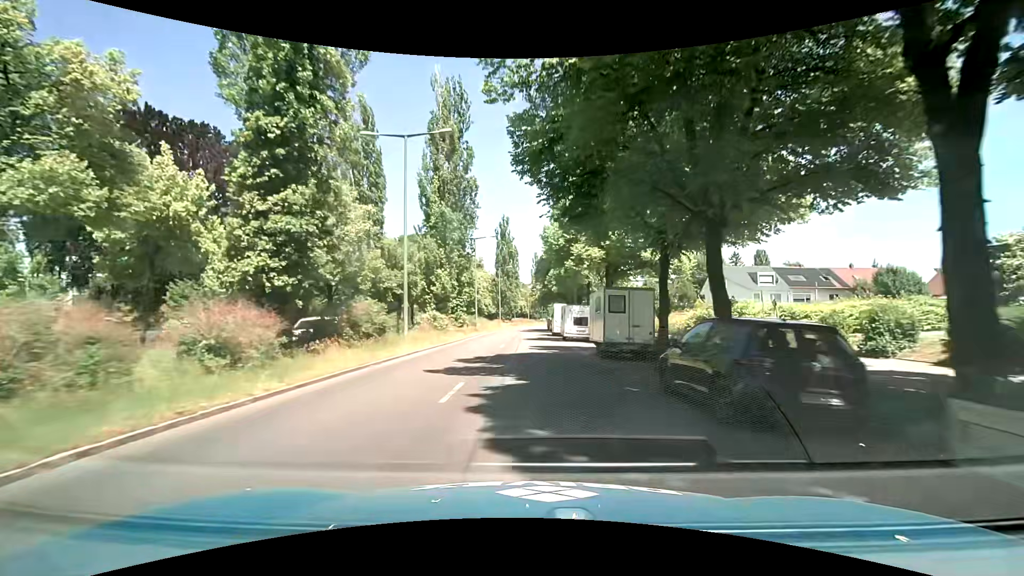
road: secondary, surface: asphalt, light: Day
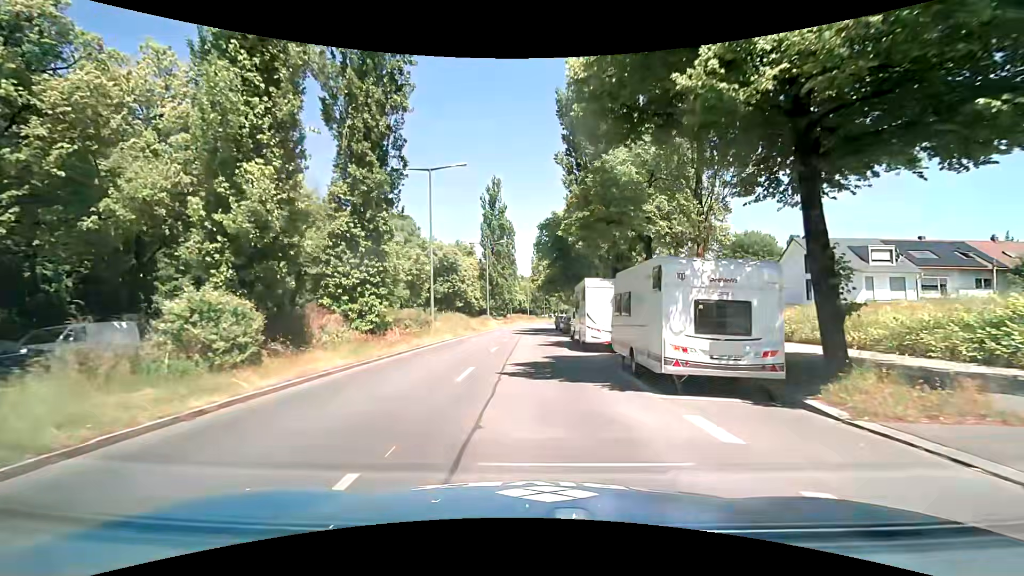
(0.0, +24.2) m; 0°
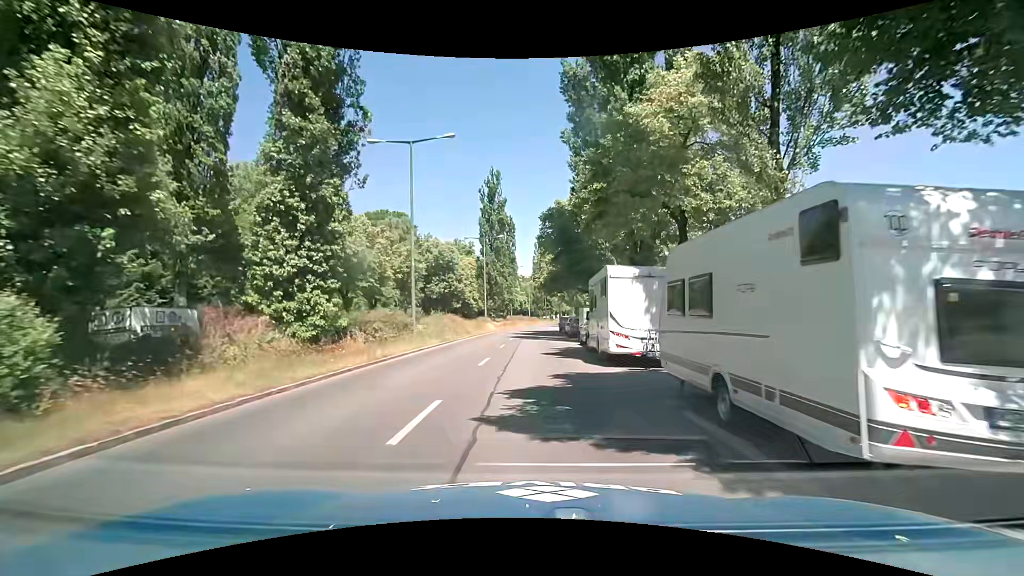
(0.0, +5.2) m; 0°
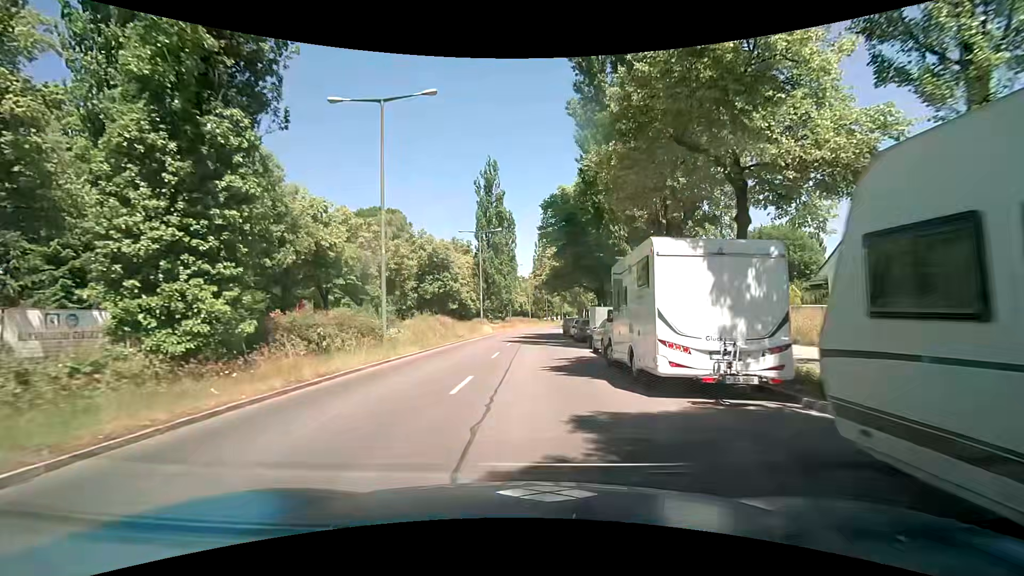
(0.0, +5.1) m; 0°
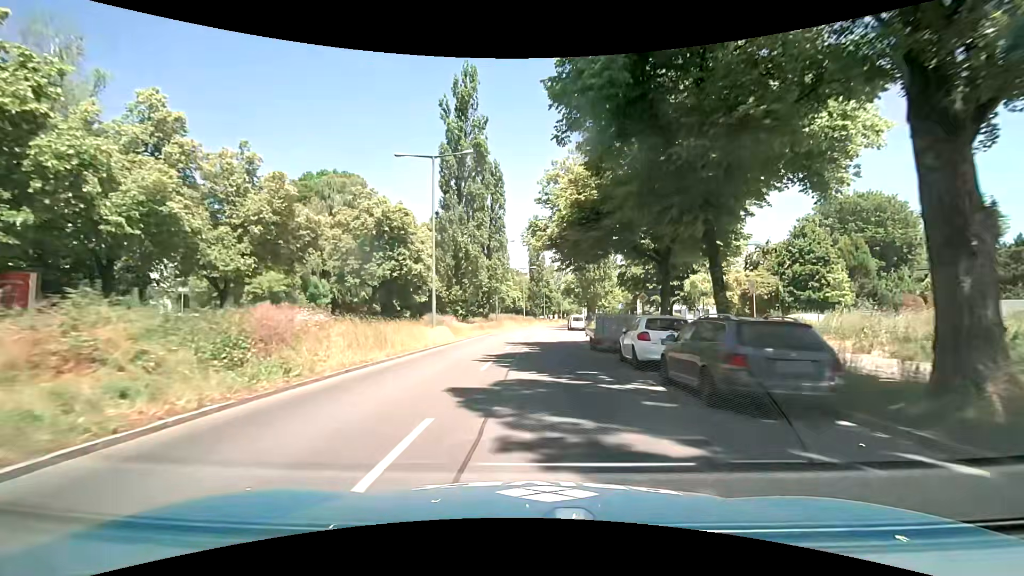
(+0.1, +23.9) m; 0°
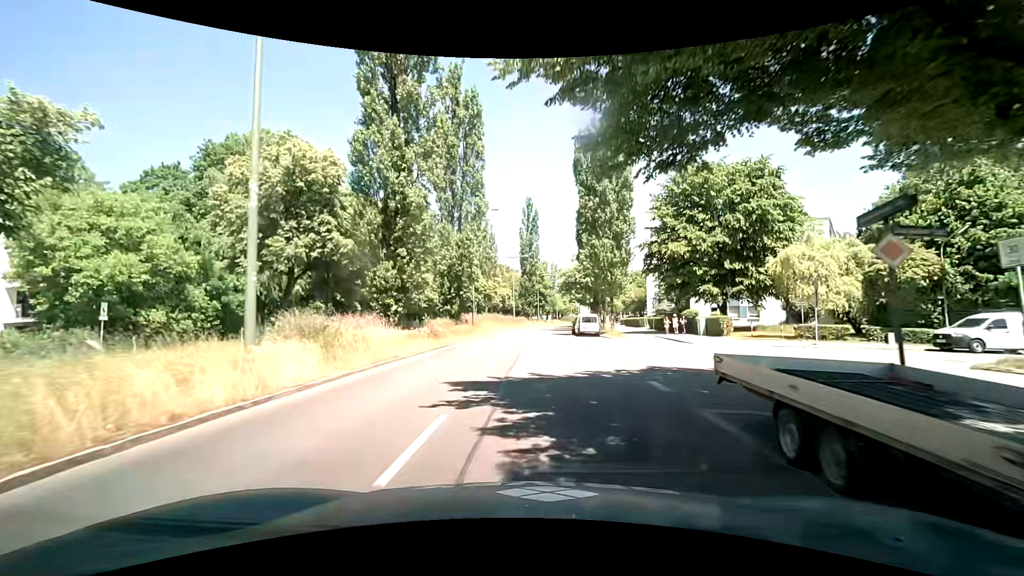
(+0.5, +17.4) m; +2°
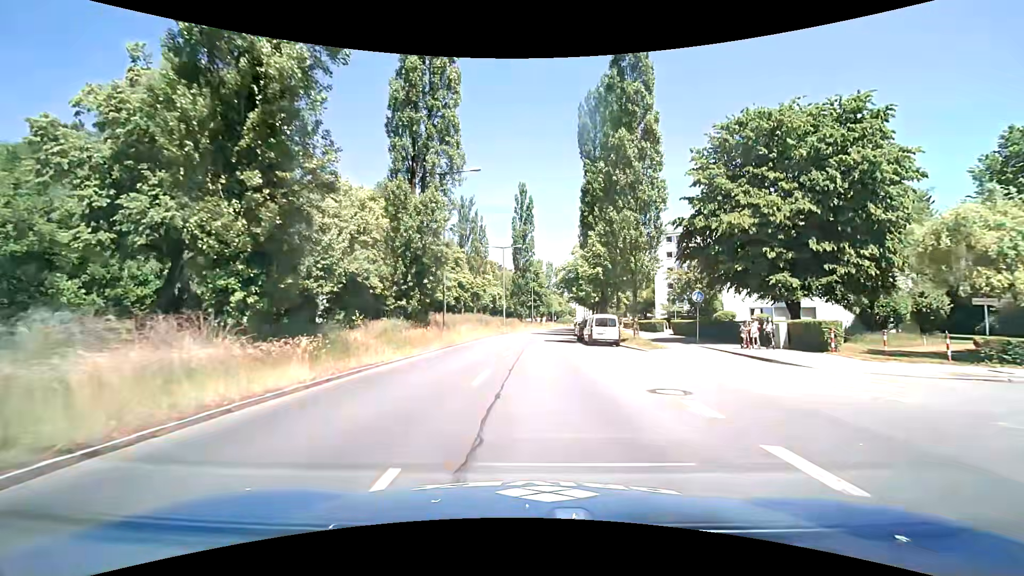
(0.0, +11.6) m; 0°
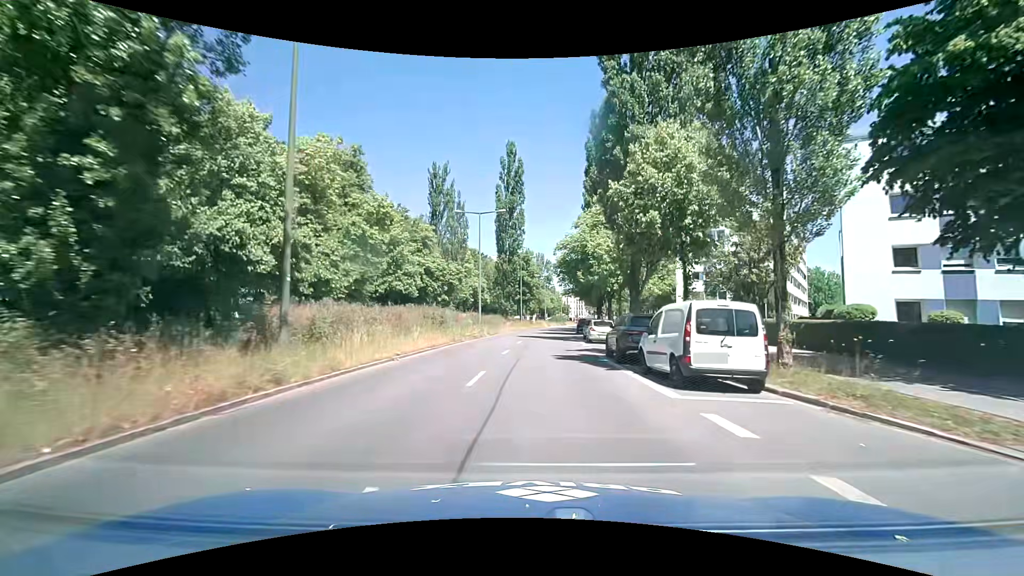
(+0.3, +18.8) m; +1°
(0, +10) (0, +20) (0, +30) (+1, +40) (+1, +50) (+2, +60) (+3, +70) (+5, +80) (+6, +90) (+8, +100) m
